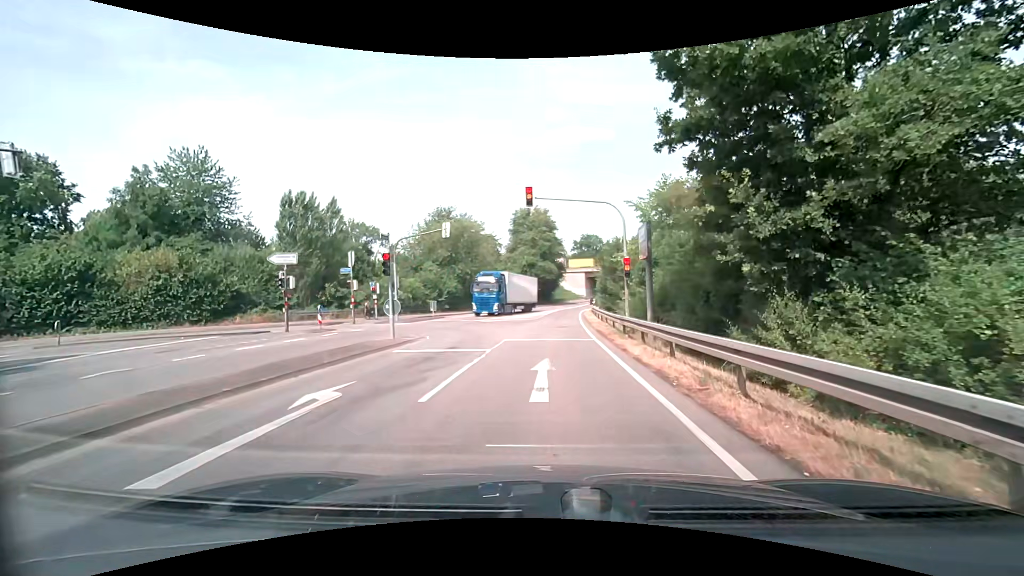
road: secondary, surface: asphalt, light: Day
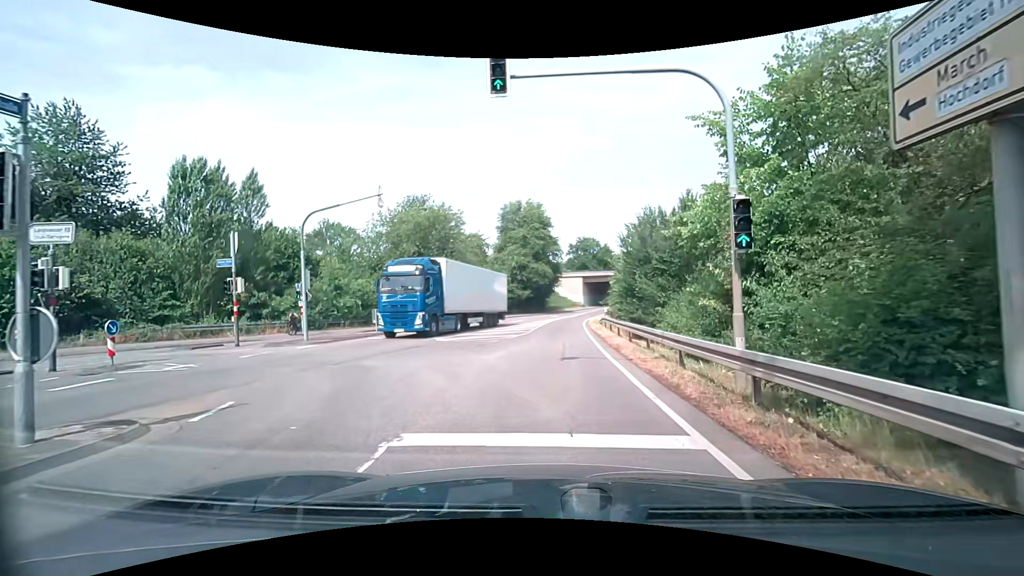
(+0.4, +12.2) m; +3°
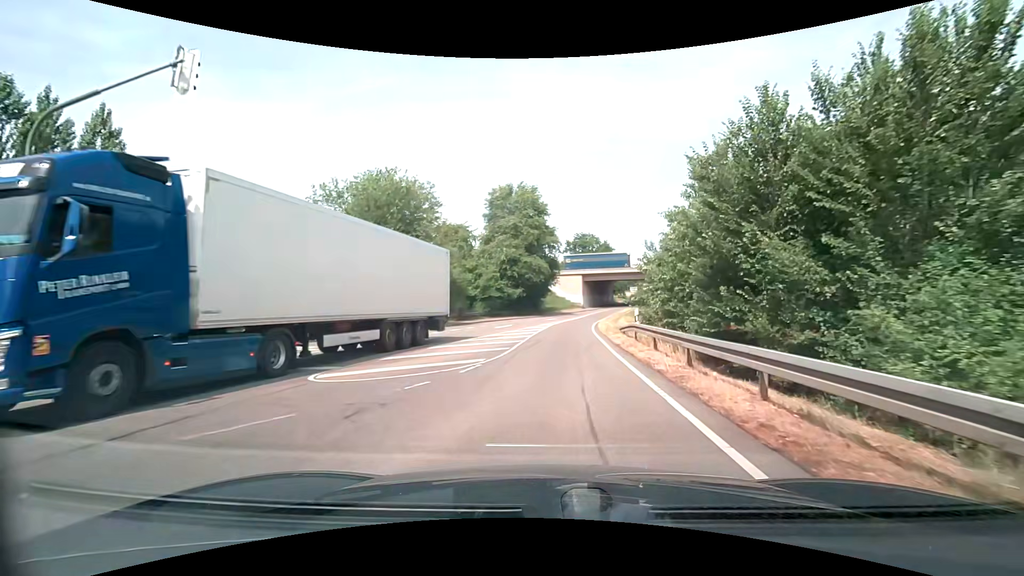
(+0.1, +12.1) m; 0°
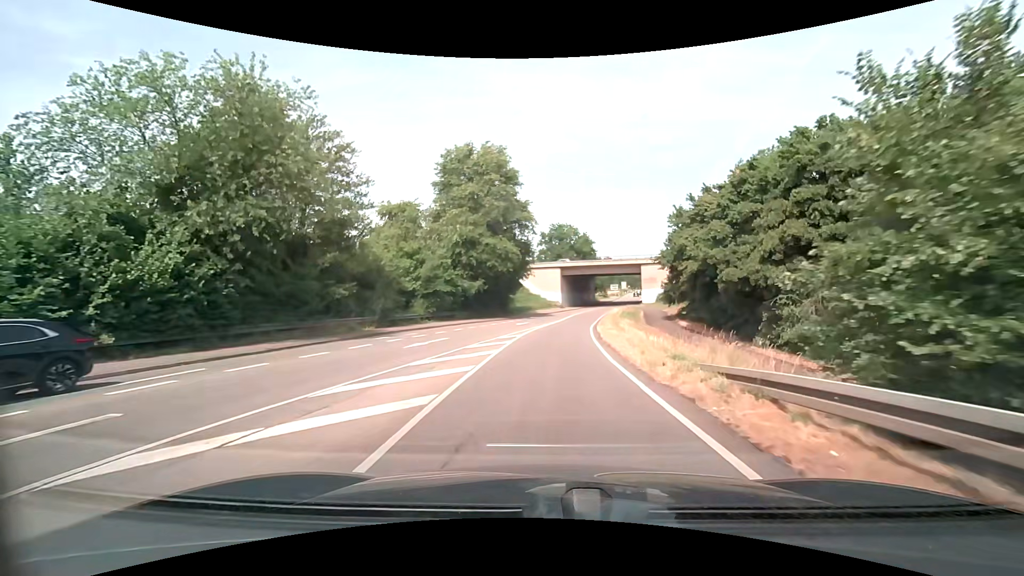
(+0.3, +17.4) m; +3°
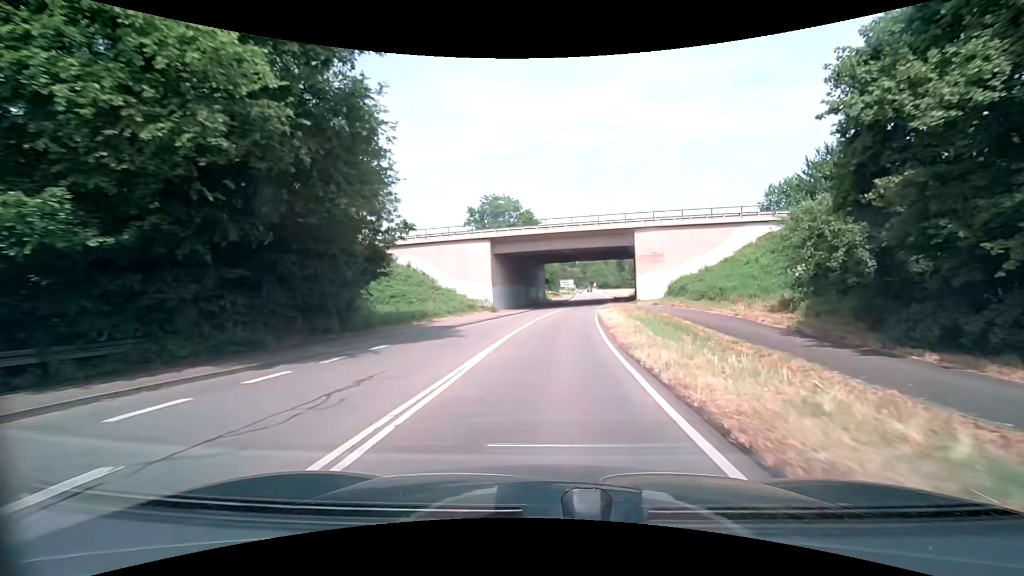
(+1.7, +37.2) m; +6°
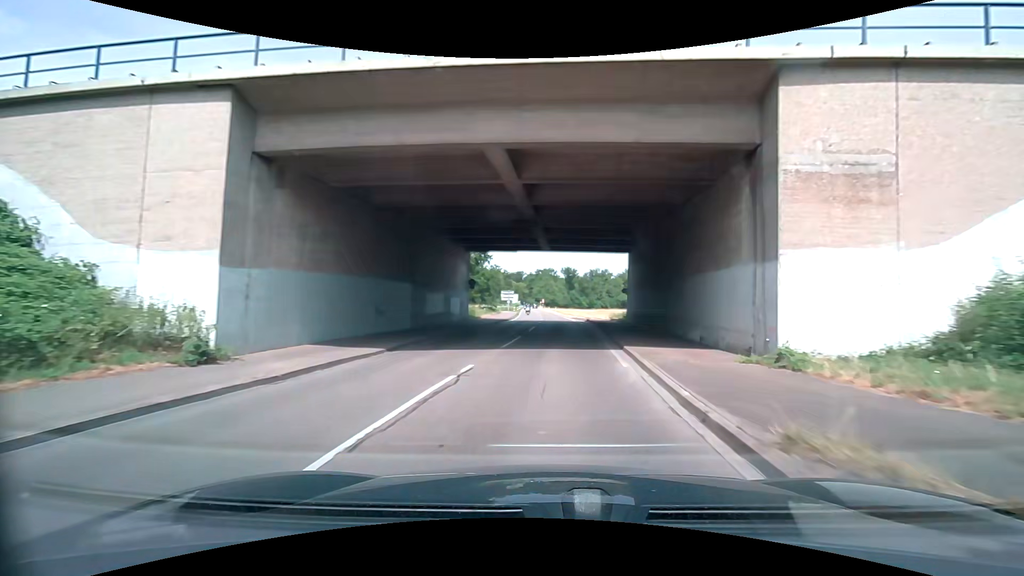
(+1.7, +33.9) m; +6°
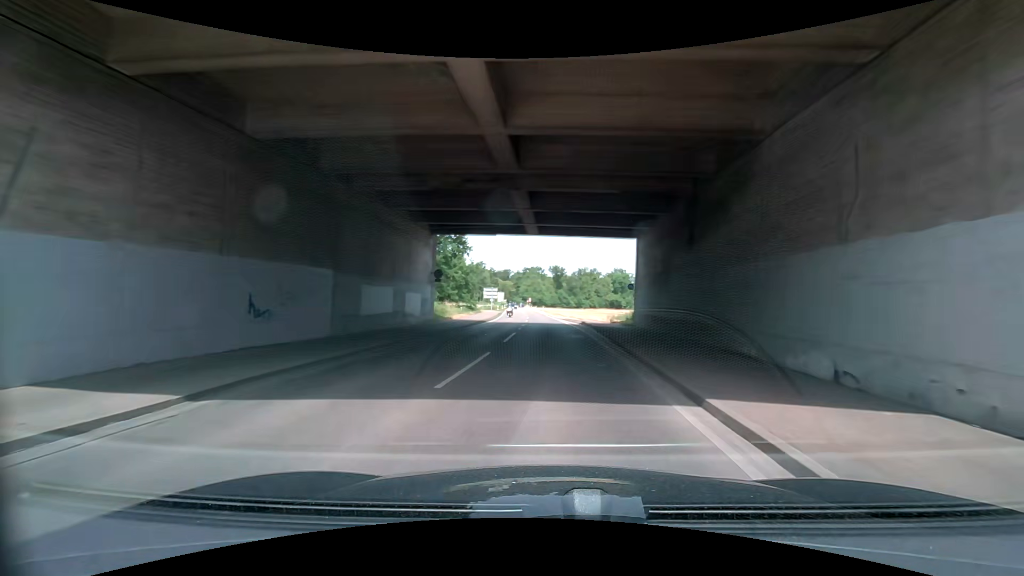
(+0.1, +8.7) m; +2°
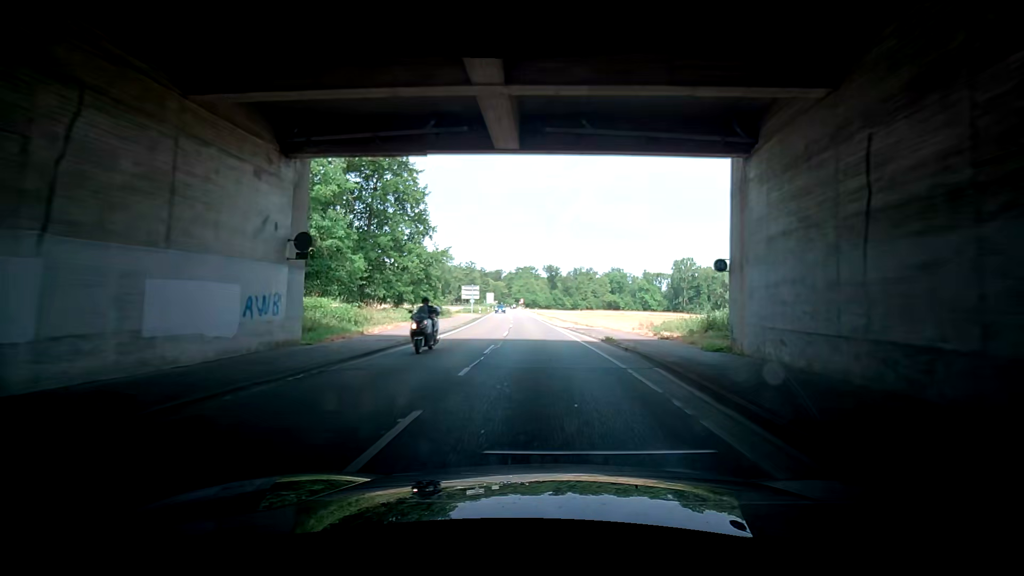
(+0.2, +17.4) m; +1°
(0, +10) (0, +20) (0, +30) (-1, +40) (-1, +50) (-2, +60) (-3, +70) (-3, +80) (-4, +90) (-5, +100) m
